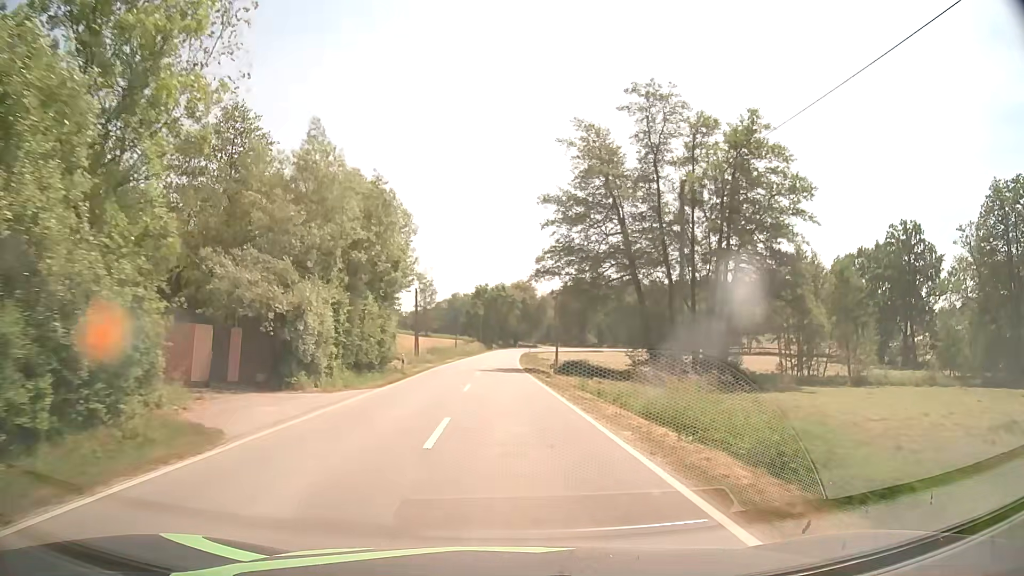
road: tertiary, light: Day
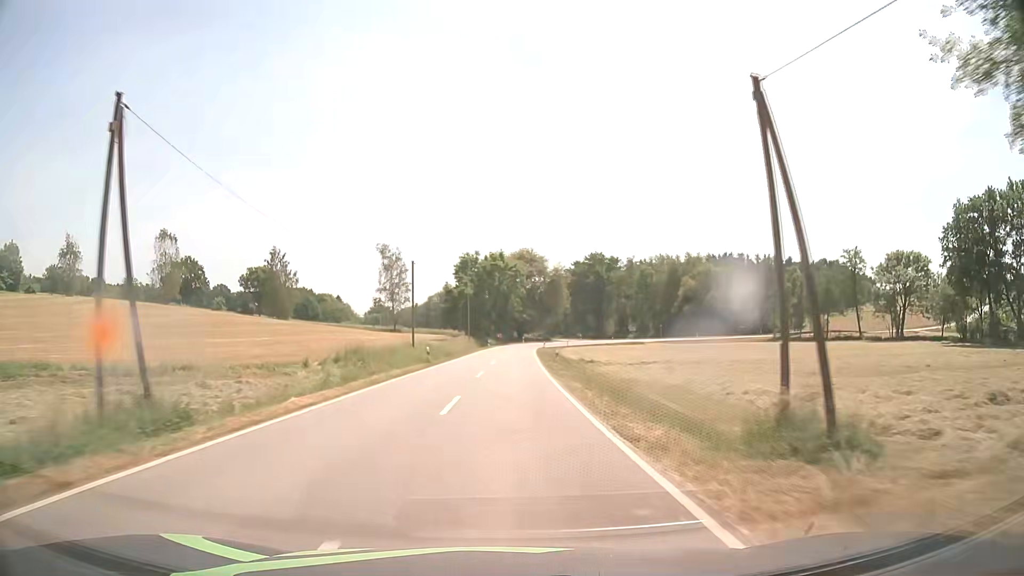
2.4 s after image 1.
(-0.3, +45.1) m; 0°
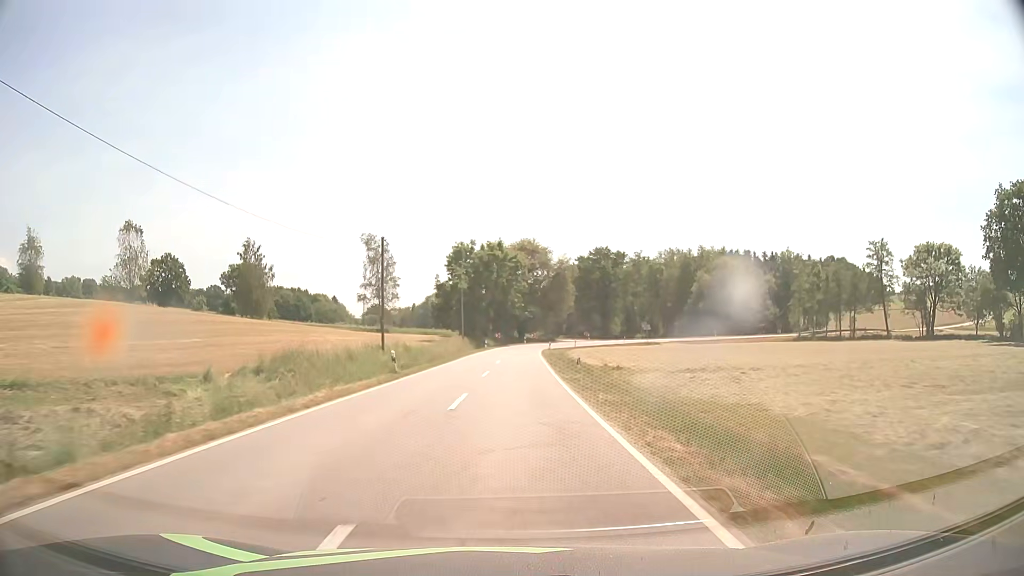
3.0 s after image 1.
(+0.1, +11.5) m; 0°
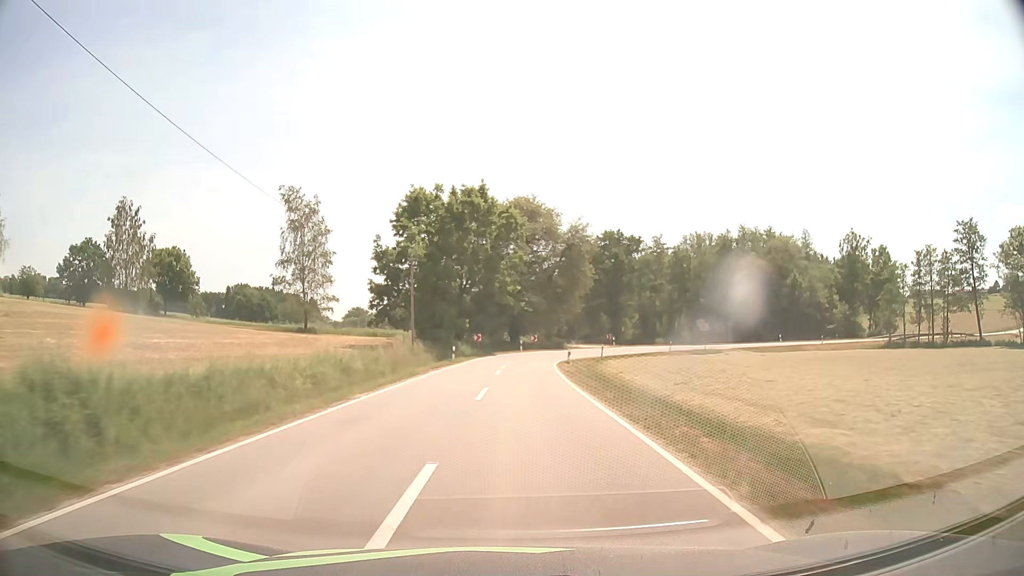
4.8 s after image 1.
(+0.3, +33.2) m; +1°
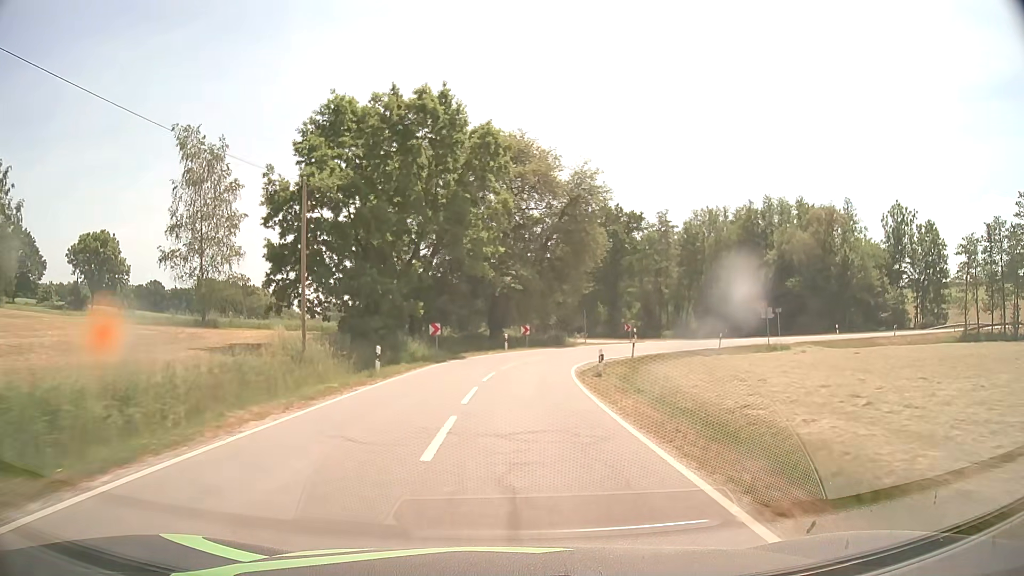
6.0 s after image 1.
(+0.3, +19.8) m; +2°
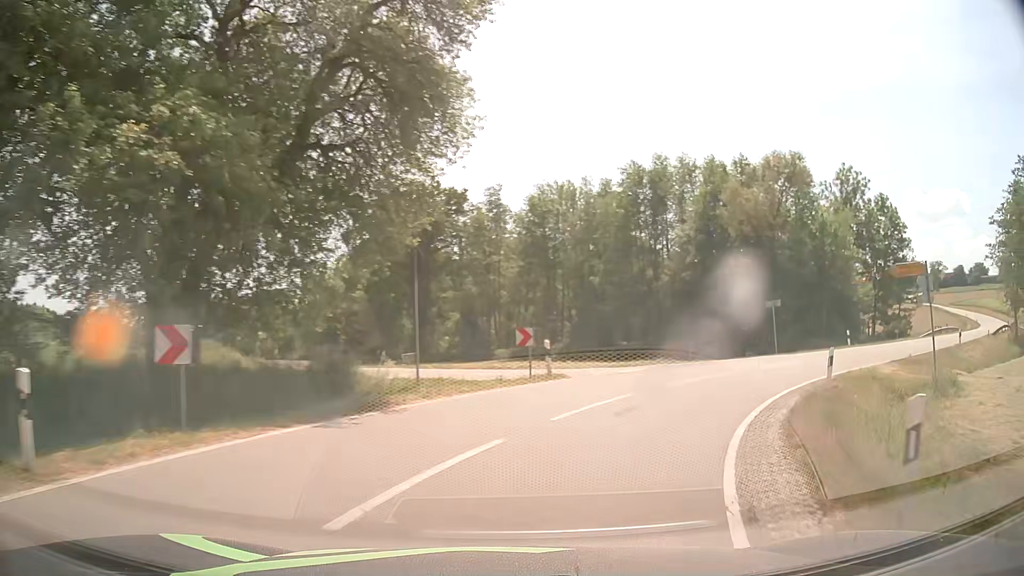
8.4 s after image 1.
(+2.4, +31.4) m; +17°
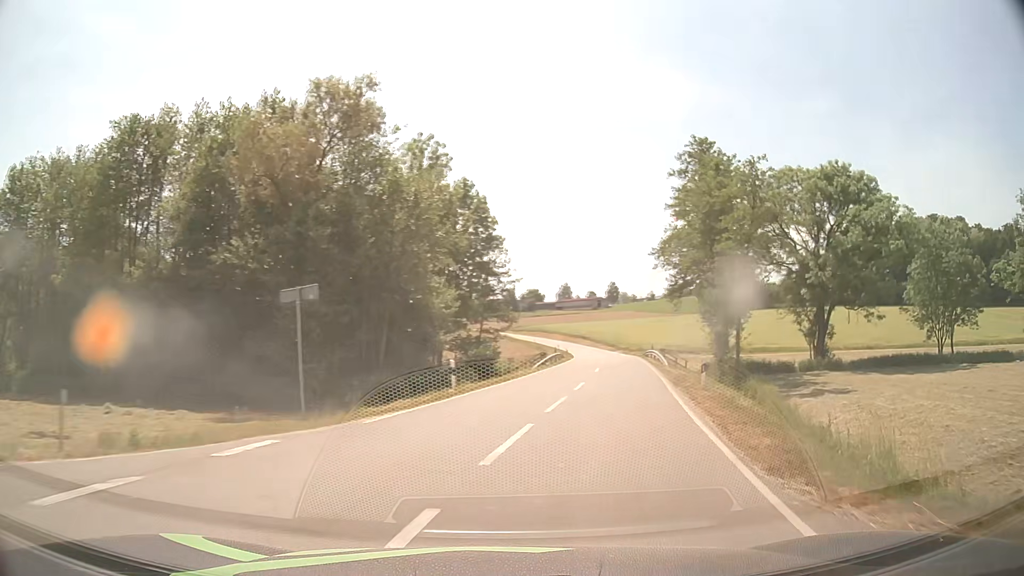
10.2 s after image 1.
(+7.1, +19.1) m; +41°
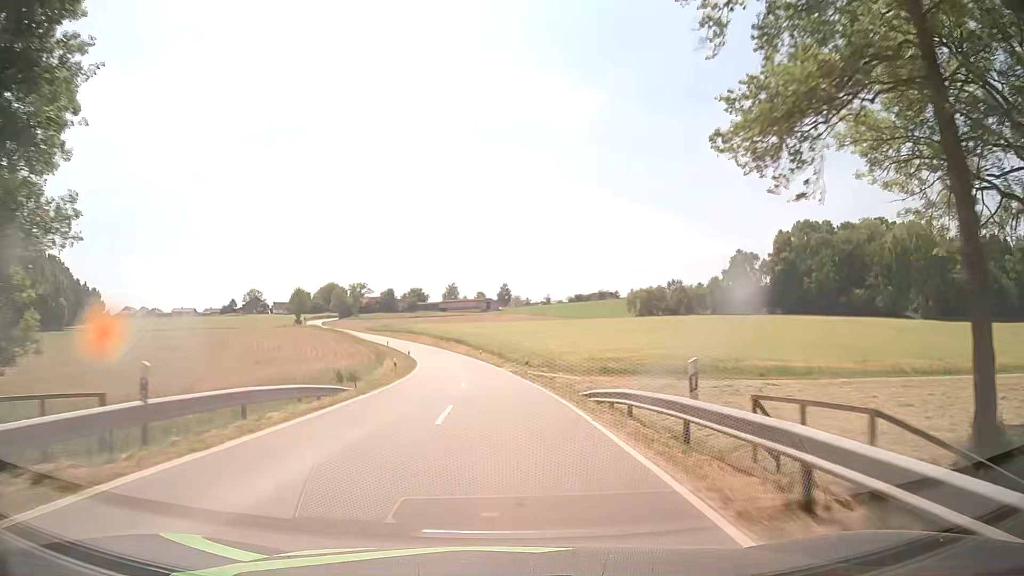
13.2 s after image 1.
(+7.6, +44.0) m; +10°
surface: asphalt
(0, +10) (0, +20) (-1, +30) (-1, +40) (-2, +50) (-4, +60) (-5, +70) (-7, +80) (-10, +89) (-12, +99) m
